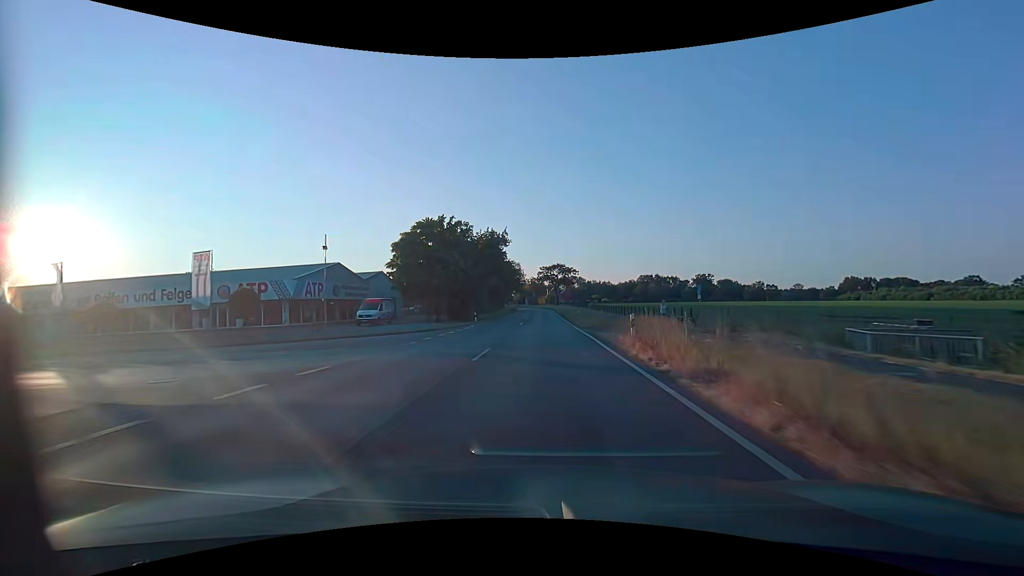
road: tertiary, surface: asphalt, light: Day
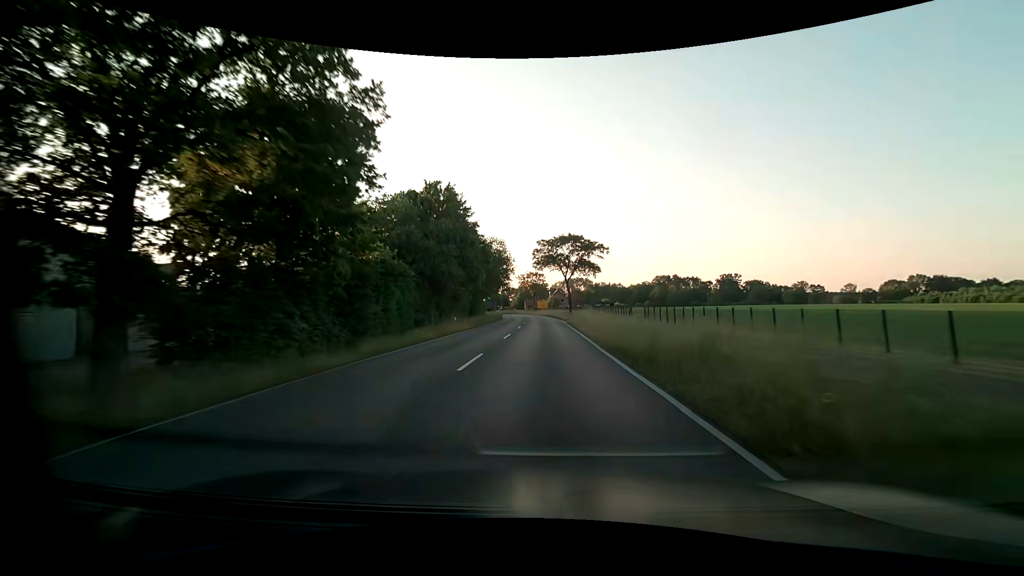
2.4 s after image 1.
(-0.1, +49.6) m; 0°
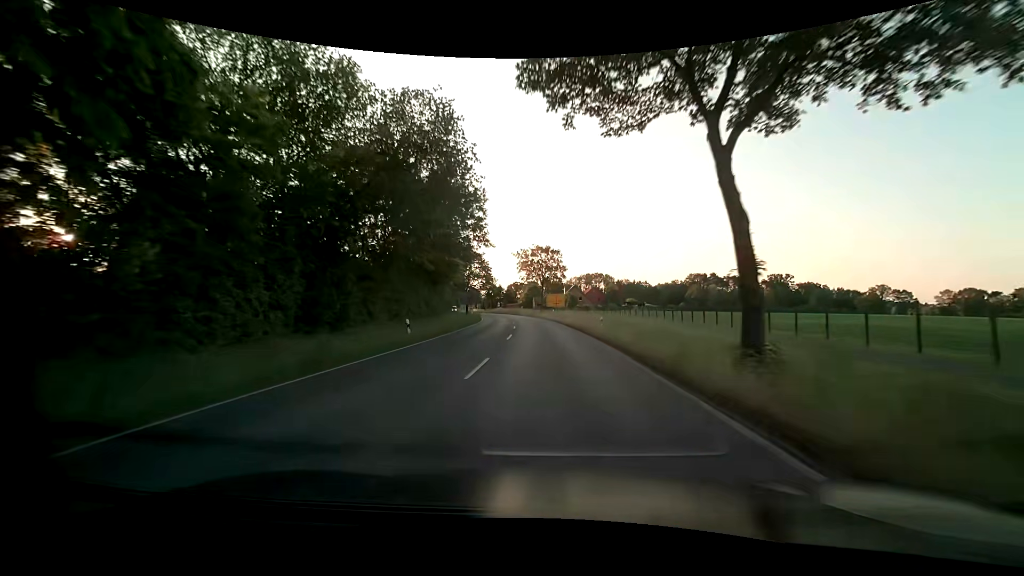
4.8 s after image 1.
(-0.5, +49.6) m; -2°
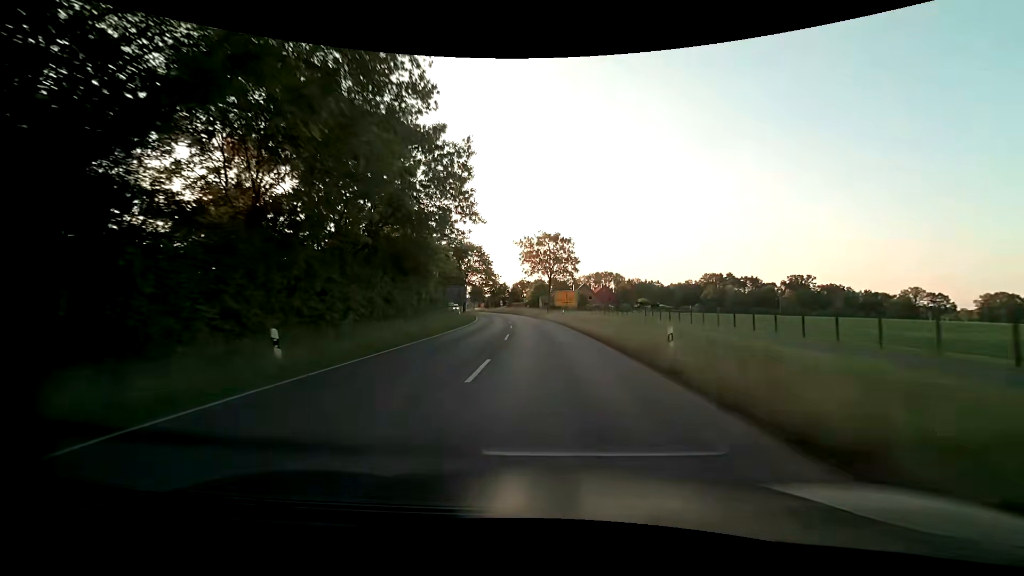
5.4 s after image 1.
(-0.1, +12.4) m; -1°
